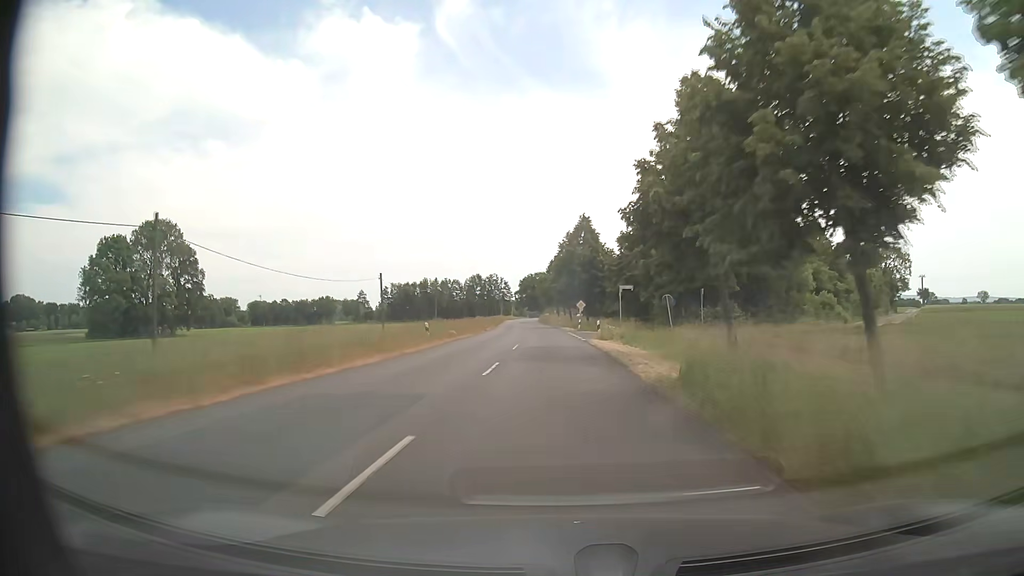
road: secondary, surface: asphalt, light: Day
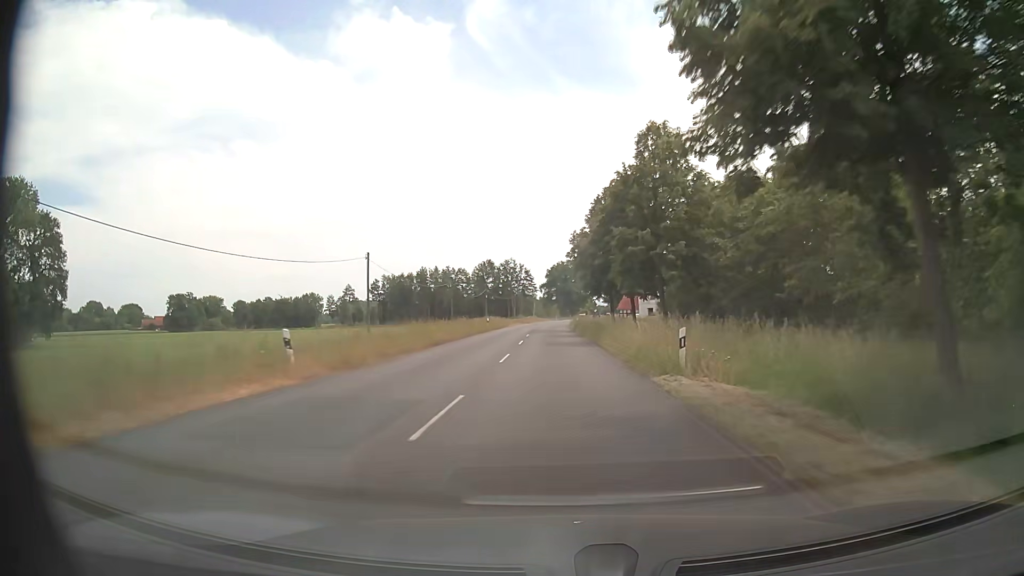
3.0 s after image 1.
(-1.5, +69.1) m; -3°
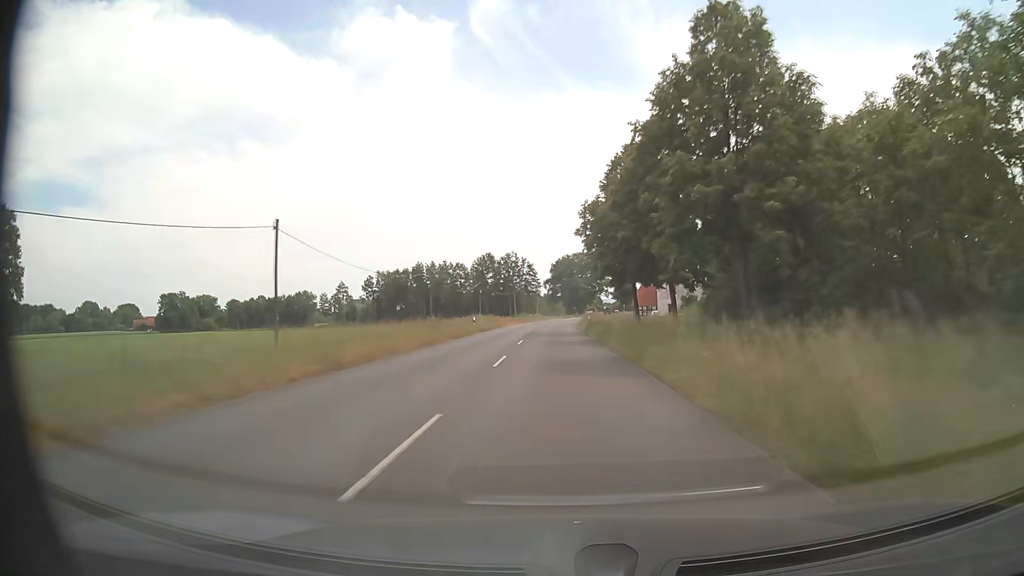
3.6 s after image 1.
(0.0, +14.6) m; 0°
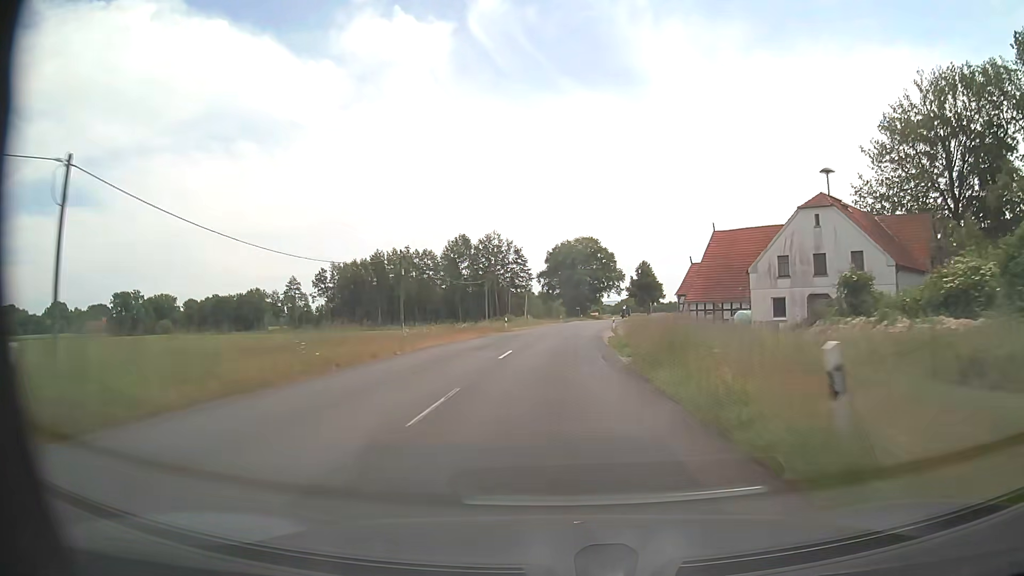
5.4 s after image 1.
(-0.2, +45.2) m; 0°
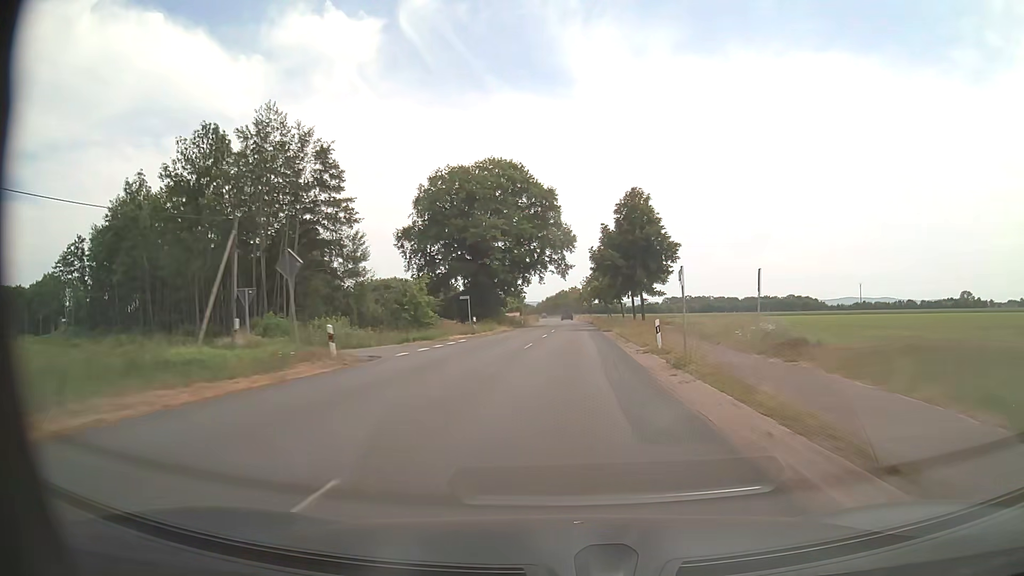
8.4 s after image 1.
(+4.2, +79.1) m; +7°
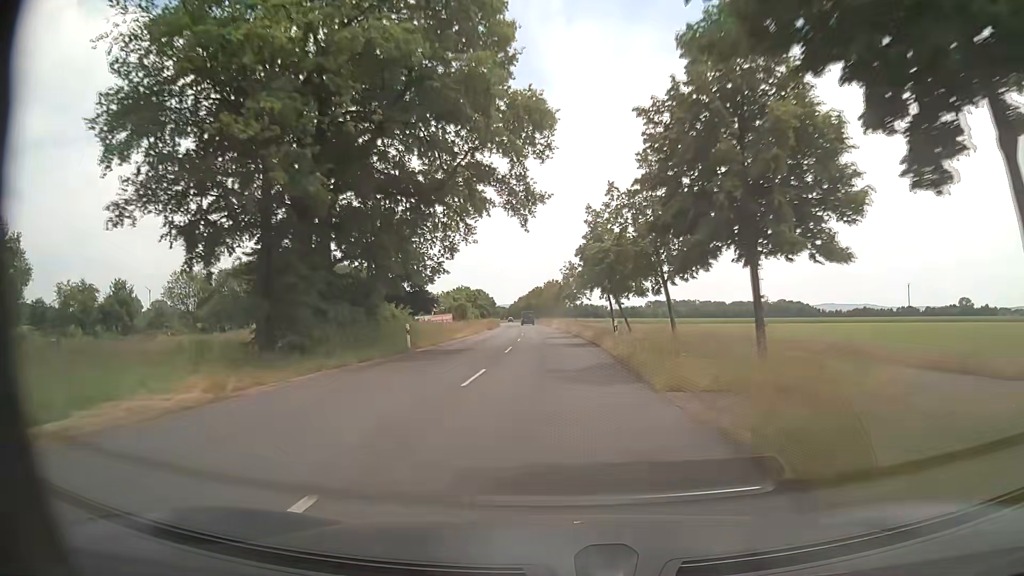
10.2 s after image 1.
(+1.4, +48.7) m; +2°
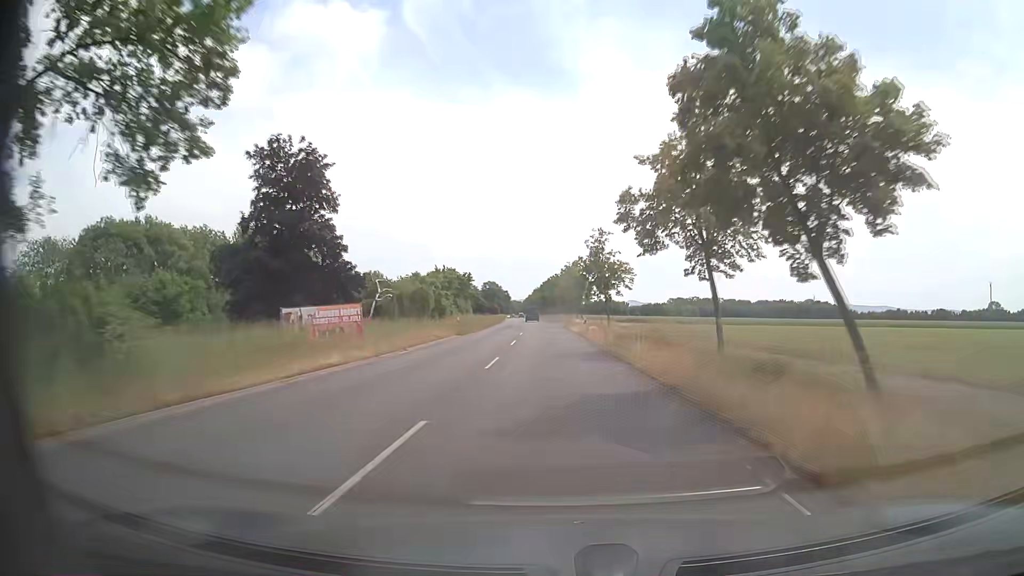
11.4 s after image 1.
(-0.3, +32.8) m; -1°
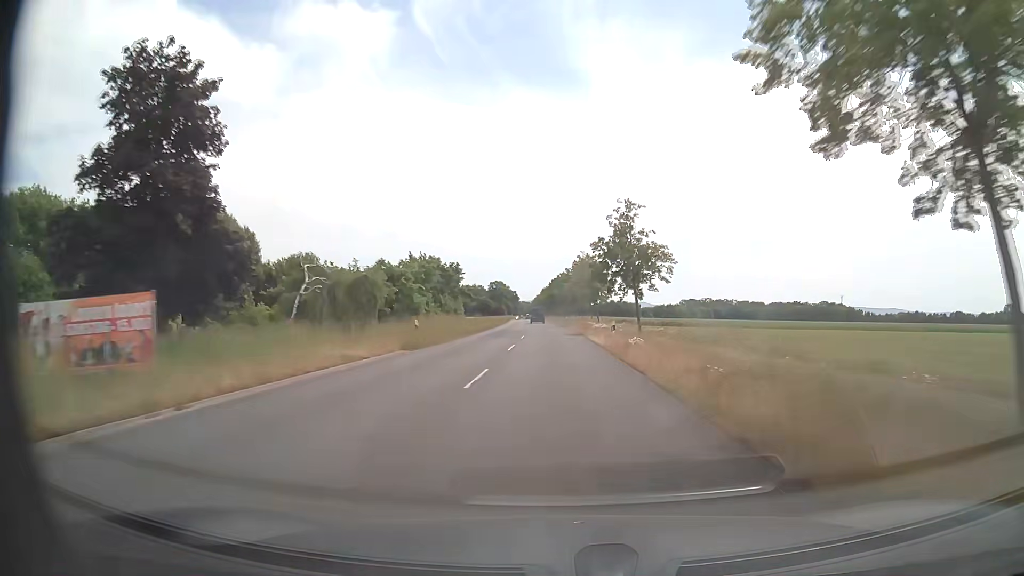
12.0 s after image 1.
(-0.1, +16.5) m; -1°
(0, +10) (0, +20) (0, +30) (-1, +40) (-1, +50) (-1, +60) (-2, +70) (-2, +80) (-2, +90) (-3, +100) m
